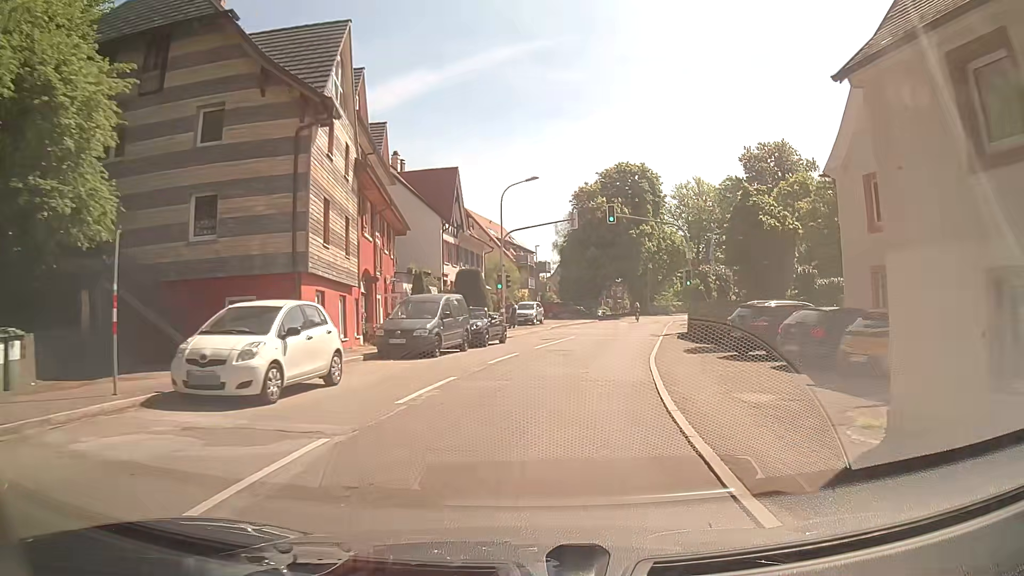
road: secondary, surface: asphalt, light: Day
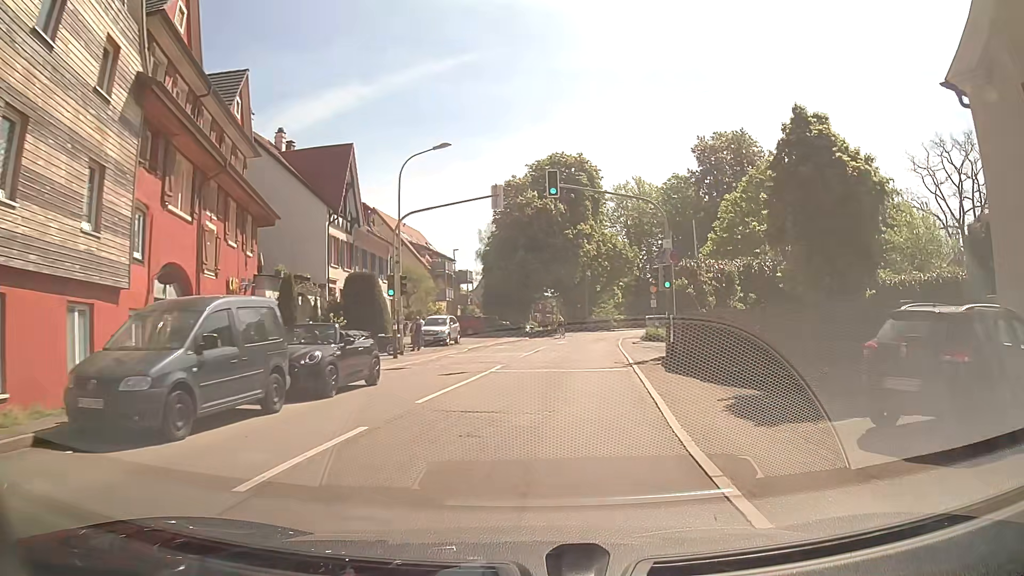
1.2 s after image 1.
(+0.7, +11.2) m; +7°
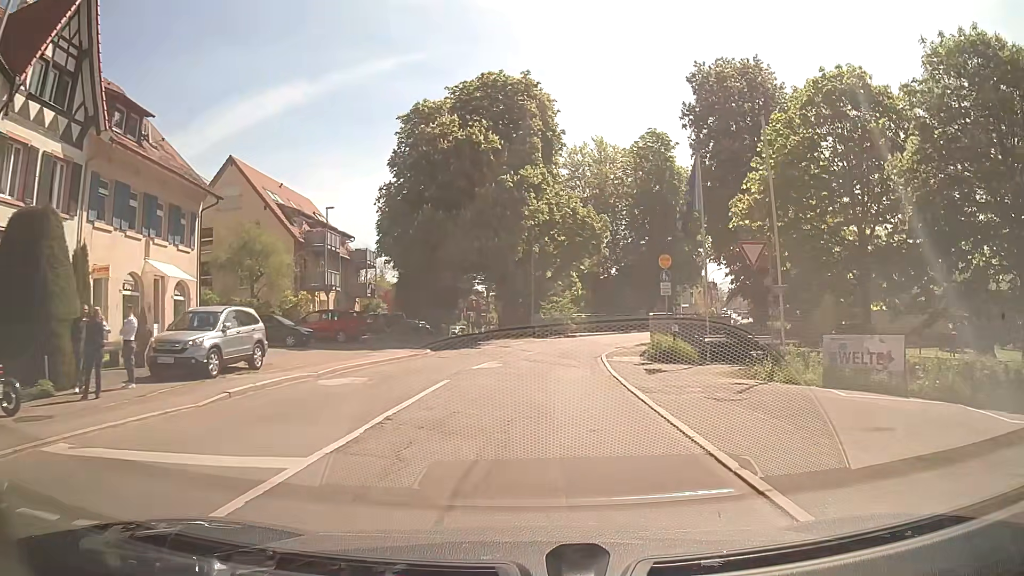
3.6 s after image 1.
(+1.3, +22.3) m; +5°
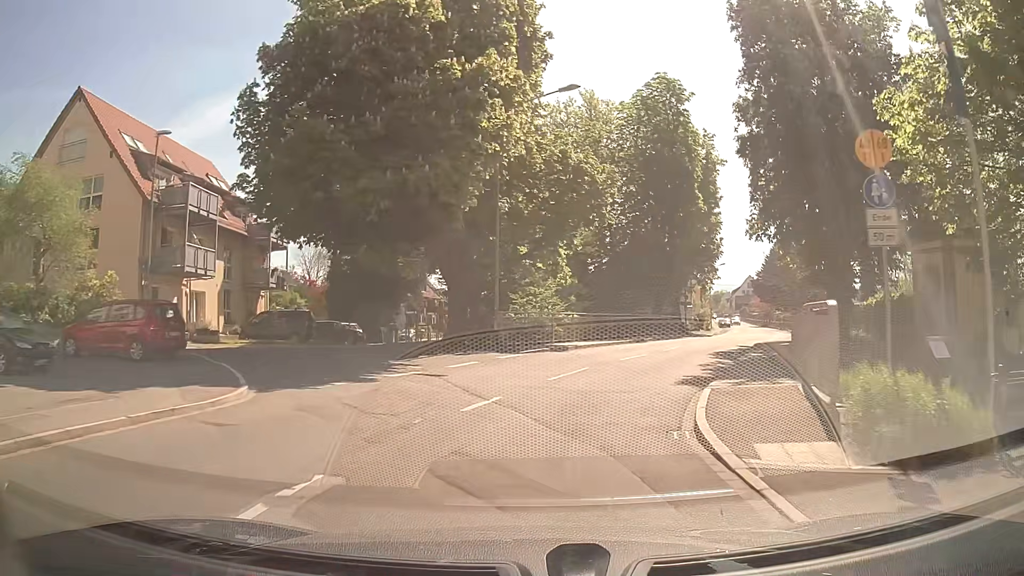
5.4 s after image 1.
(+0.1, +16.9) m; +1°
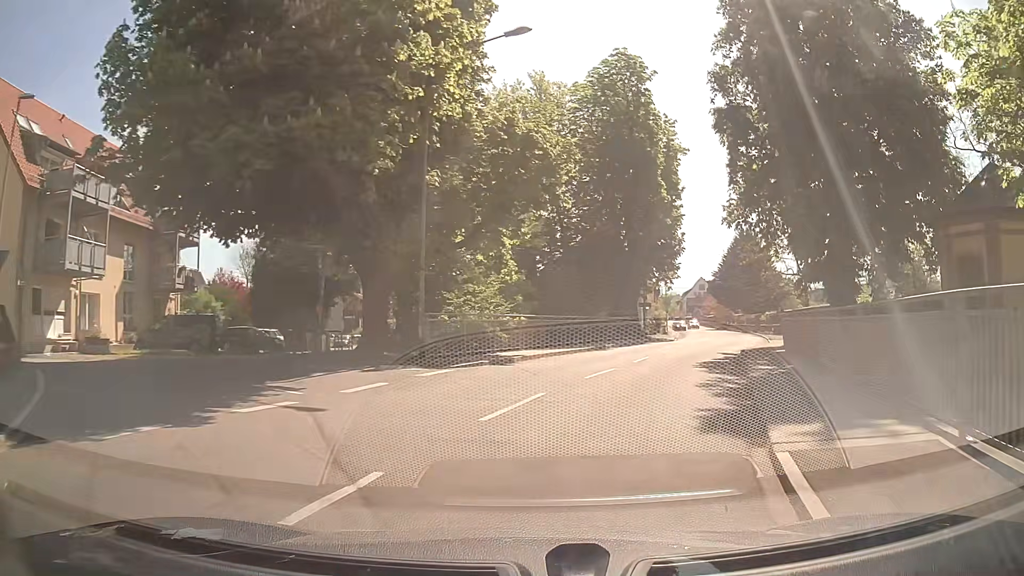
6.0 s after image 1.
(+0.2, +5.6) m; +4°
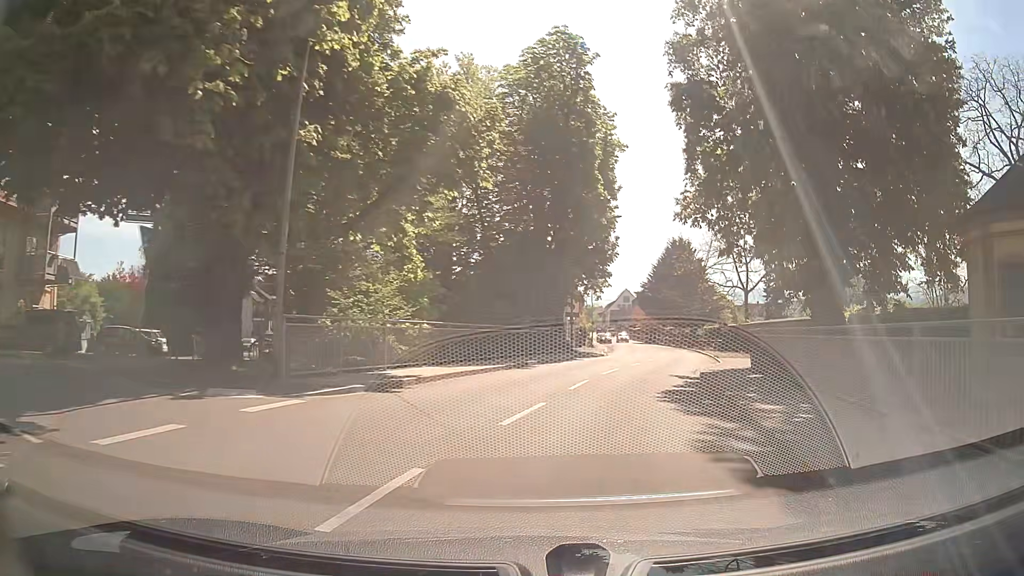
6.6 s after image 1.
(+0.3, +5.6) m; +7°
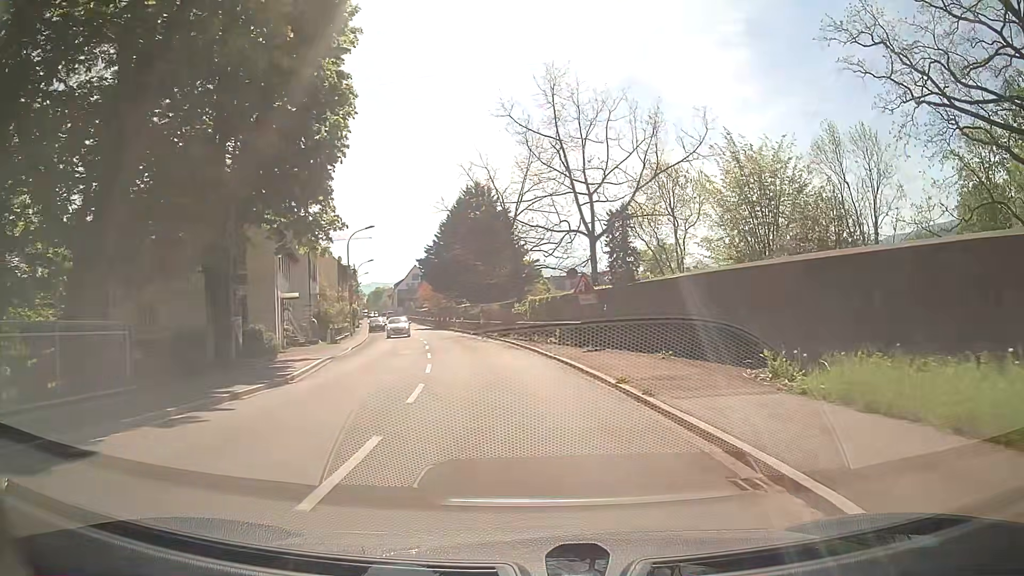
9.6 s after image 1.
(+5.6, +27.8) m; +18°
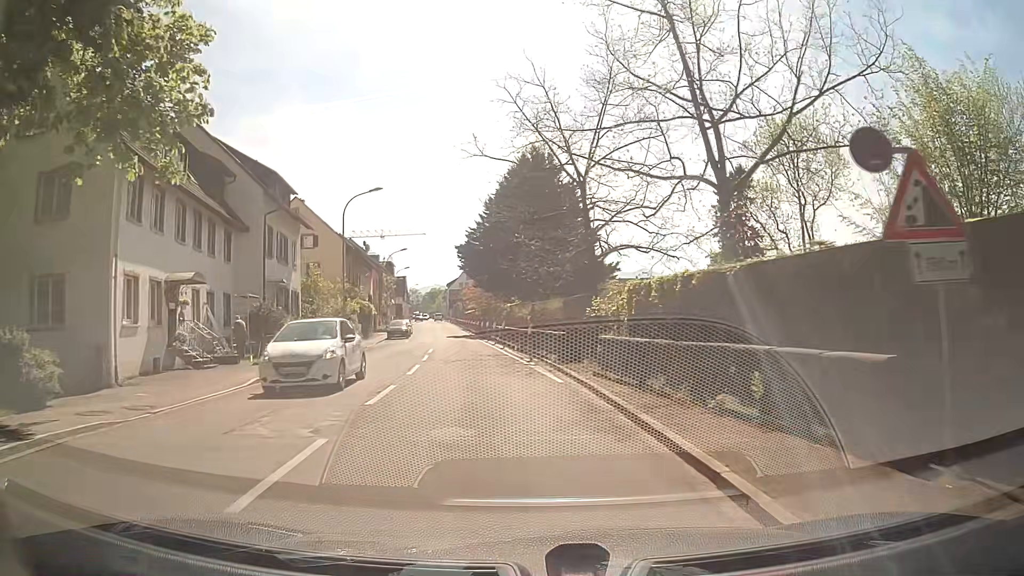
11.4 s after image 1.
(-0.8, +18.2) m; -6°
(0, +10) (-1, +20) (-2, +30) (-4, +40) (-5, +50) (-7, +60) (-8, +69) (-10, +79) (-11, +89) (-13, +99) m
